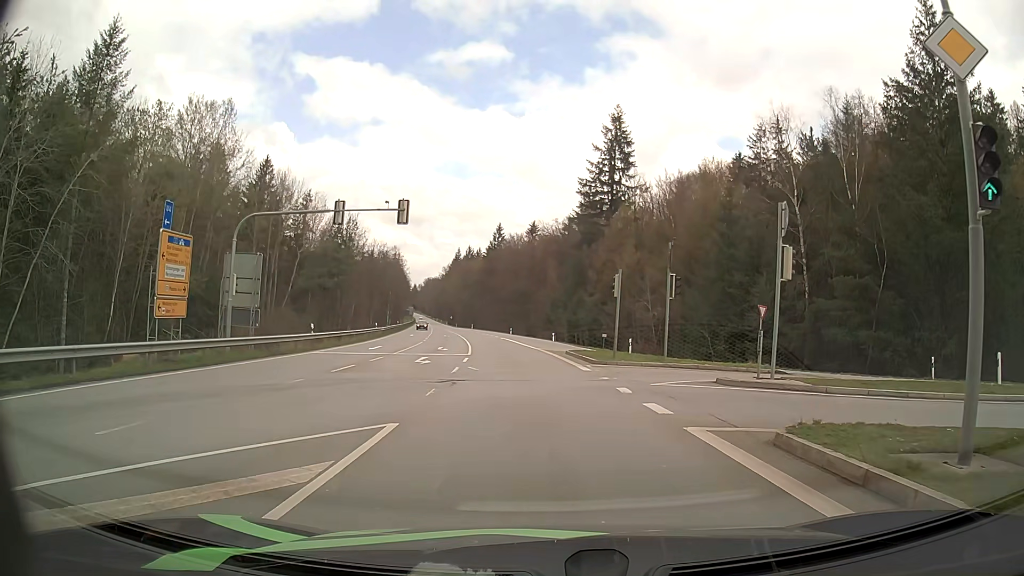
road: secondary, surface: asphalt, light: Day
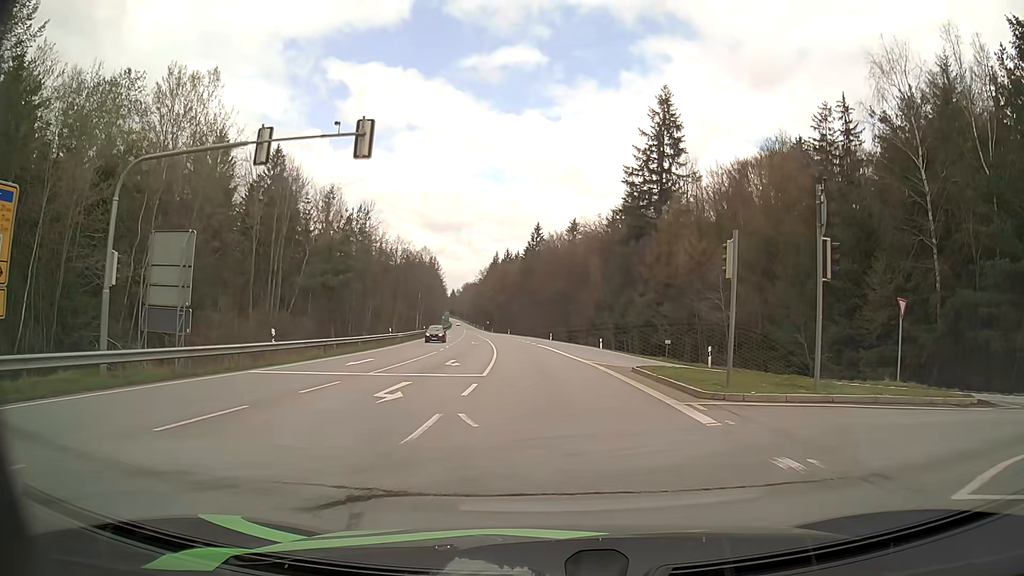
(-0.4, +11.7) m; -3°
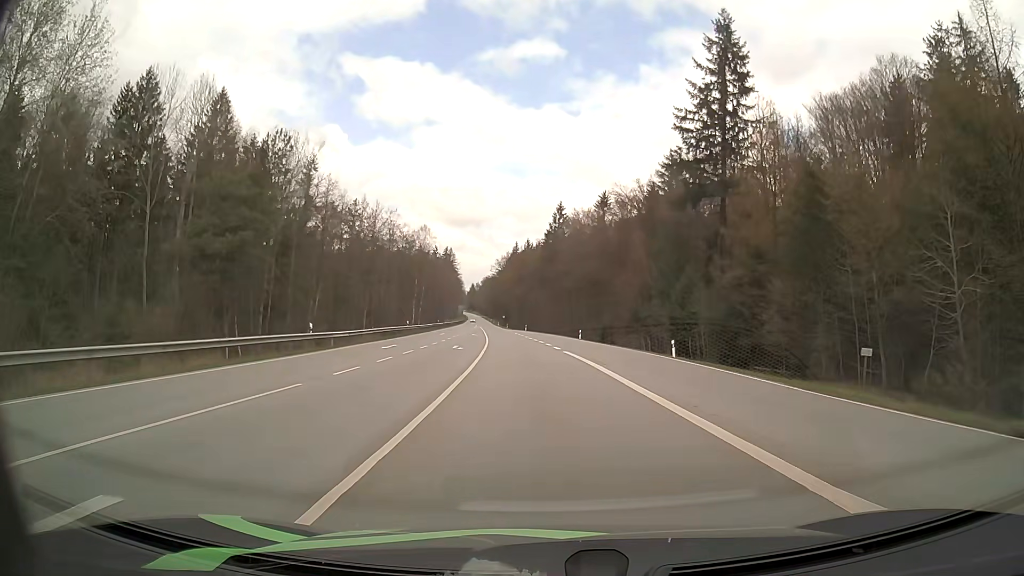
(-0.6, +25.9) m; -2°
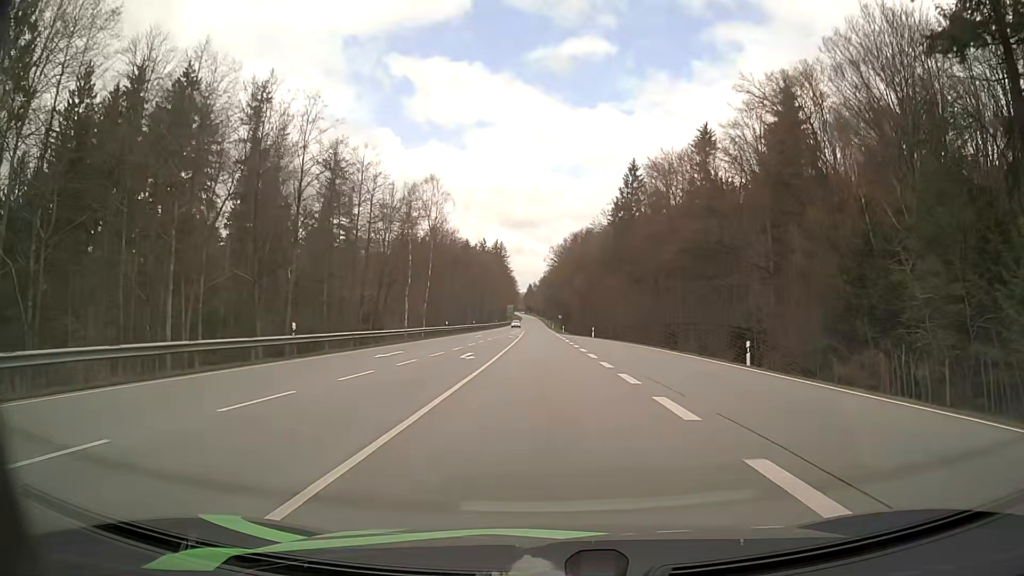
(-1.8, +45.0) m; -5°
(0, +10) (0, +20) (0, +30) (0, +40) (-1, +50) (-1, +60) (-1, +70) (-1, +80) (-1, +90) (-1, +100) m
